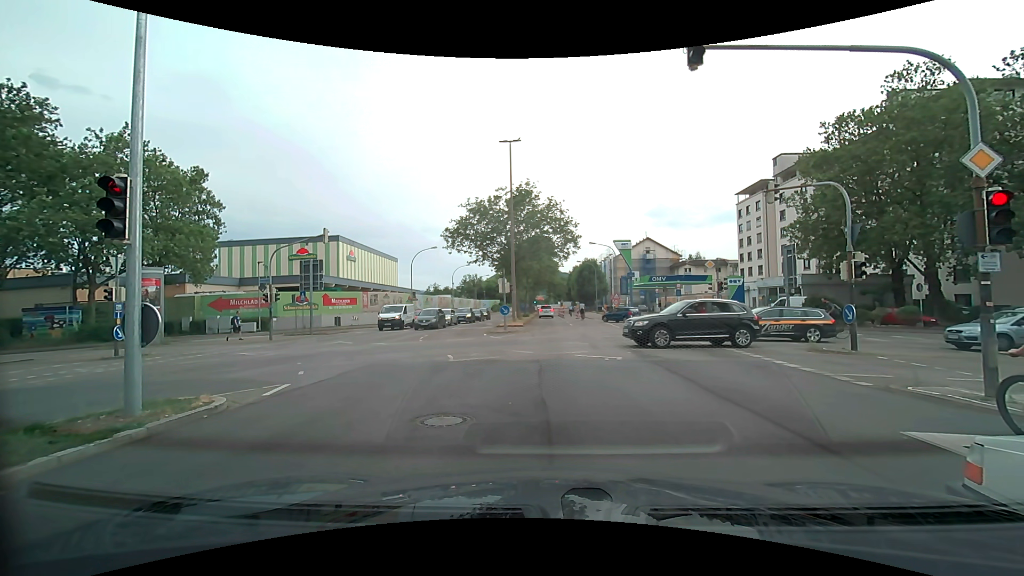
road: secondary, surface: asphalt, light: Day
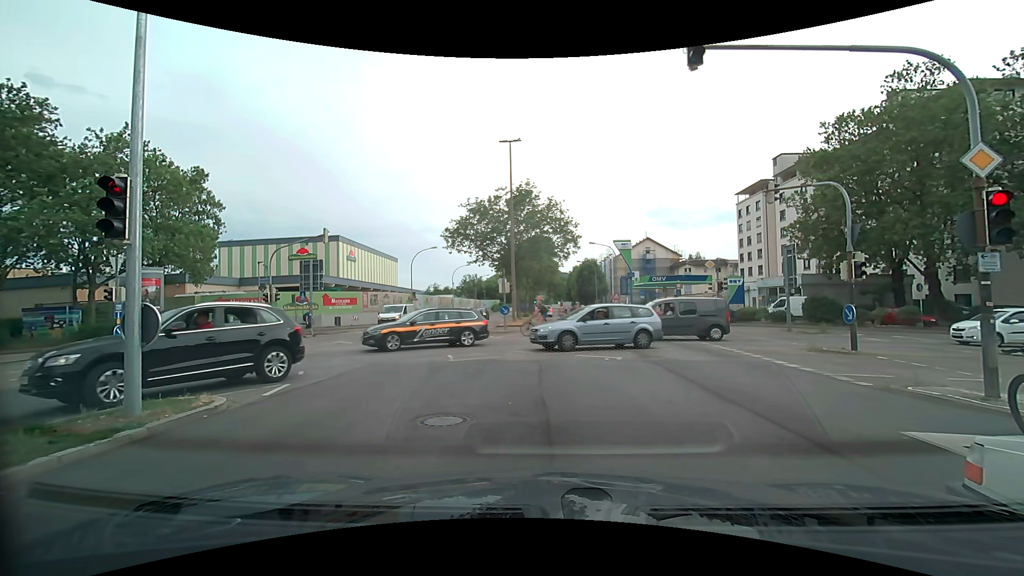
(0.0, 0.0) m; 0°
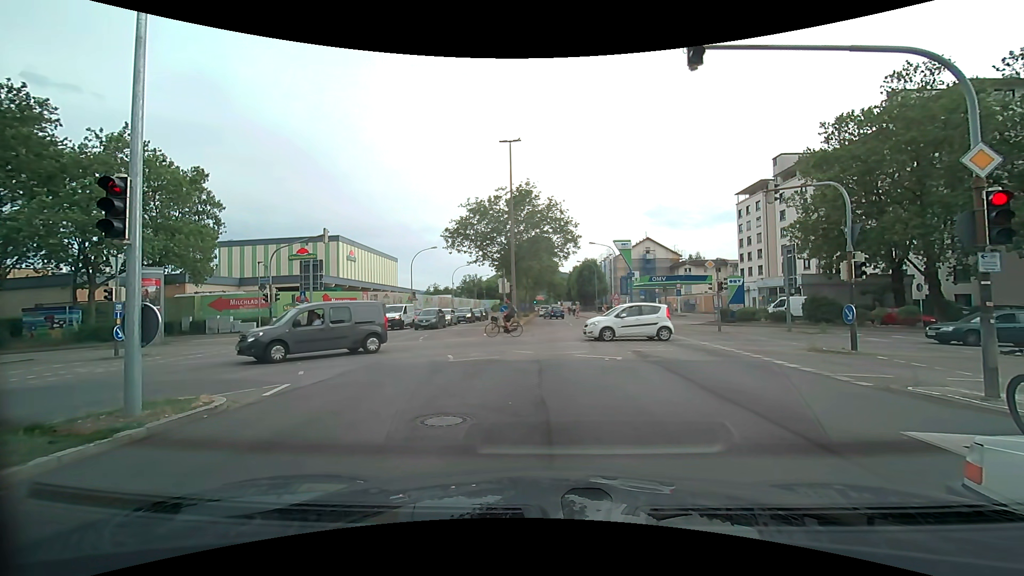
(0.0, 0.0) m; 0°
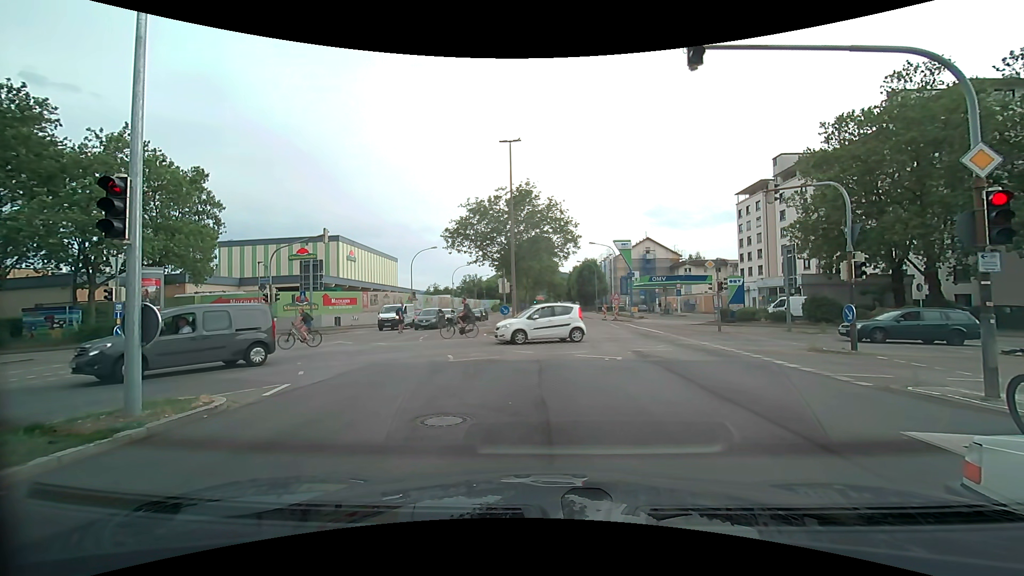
(0.0, 0.0) m; 0°
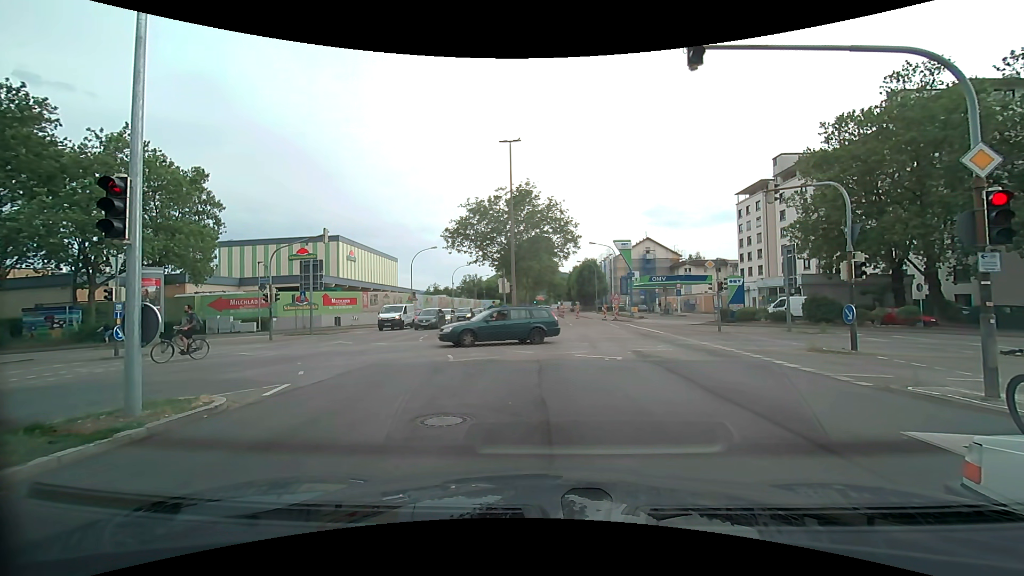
(0.0, 0.0) m; 0°
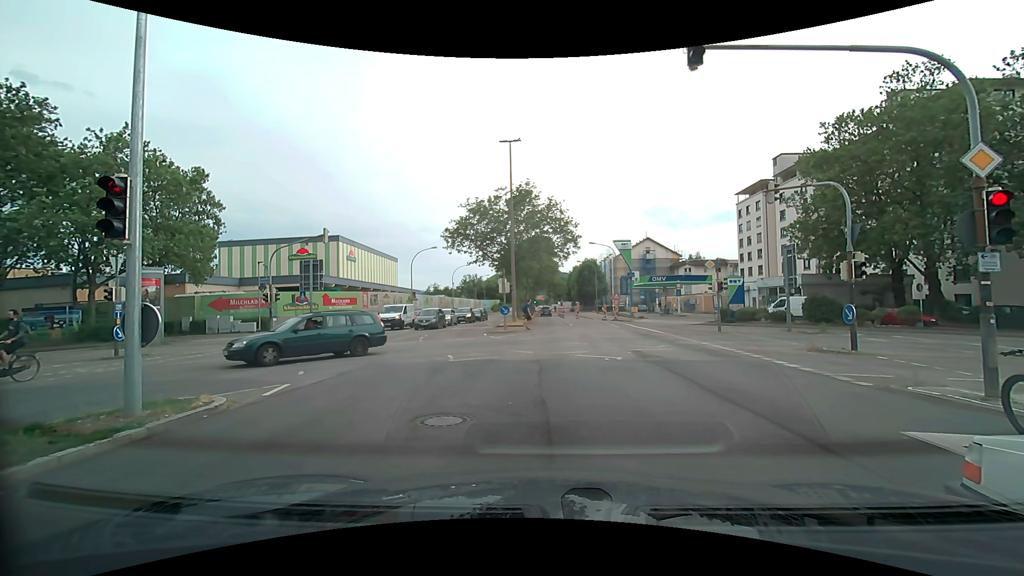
(0.0, 0.0) m; 0°
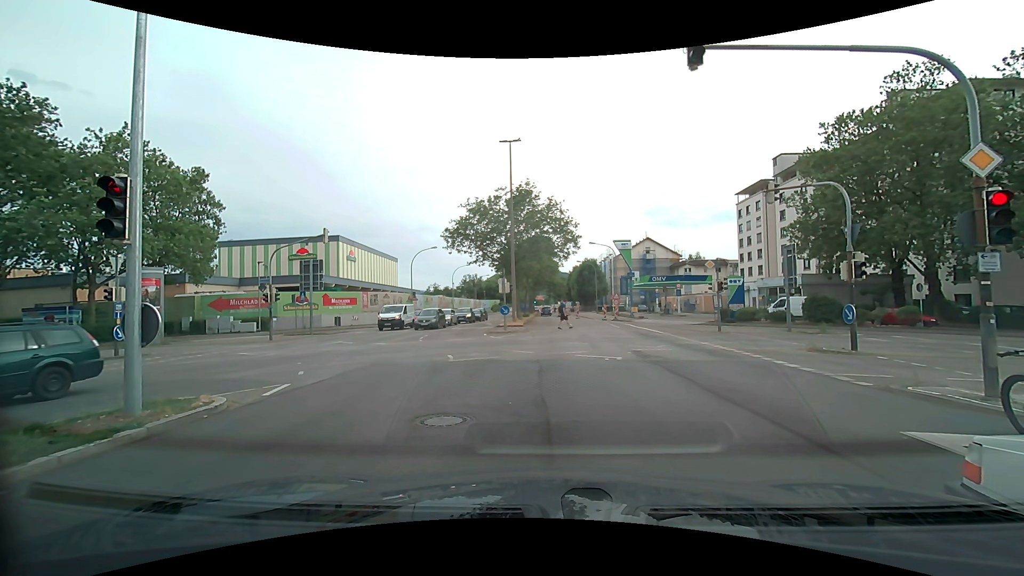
(0.0, 0.0) m; 0°
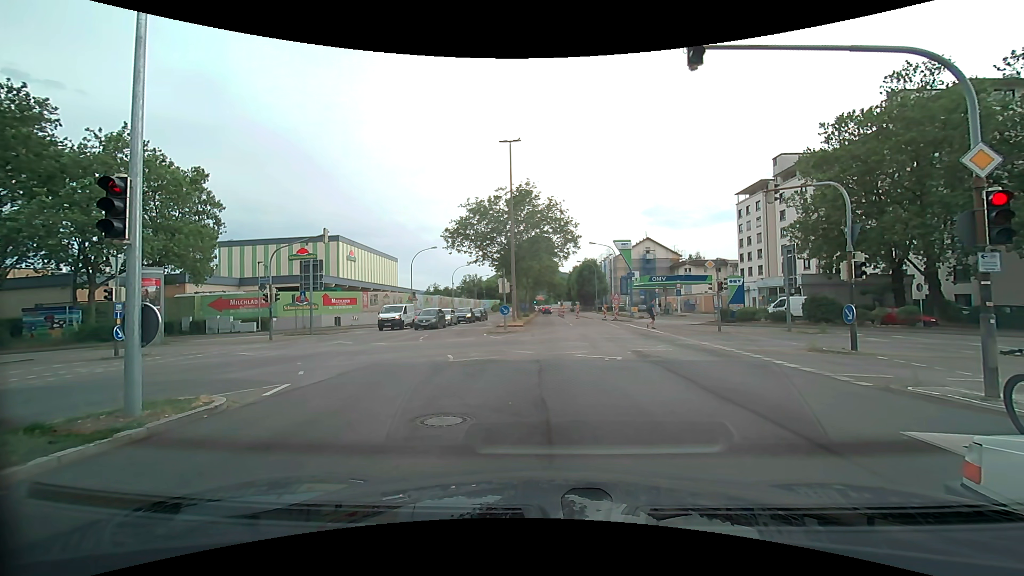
(0.0, 0.0) m; 0°
(0, +10) (+1, +20) (+1, +30) (+1, +40) (+1, +50) (+1, +60) (+1, +70) (+1, +80) (+1, +90) (+2, +100) m
